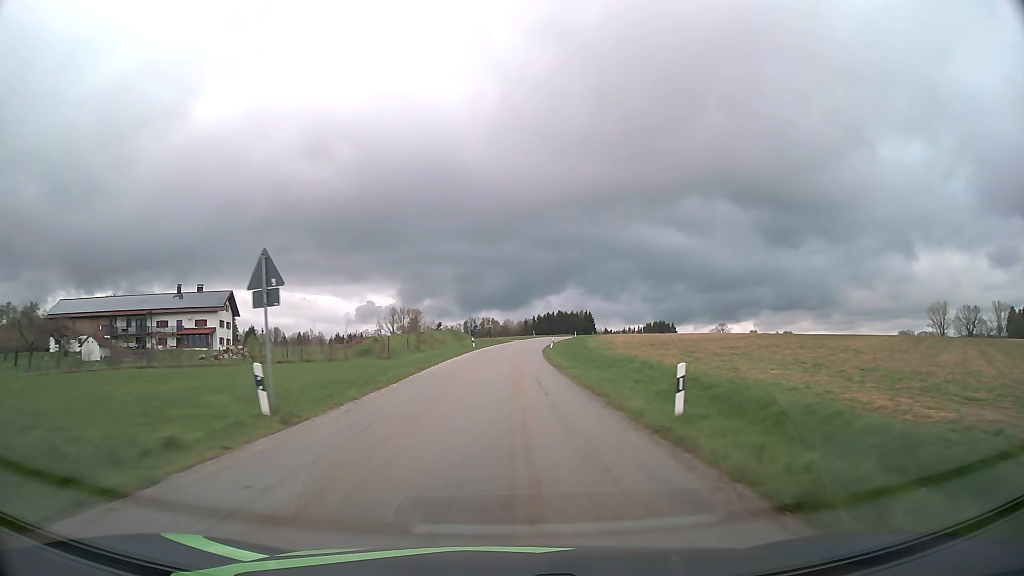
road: tertiary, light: Day
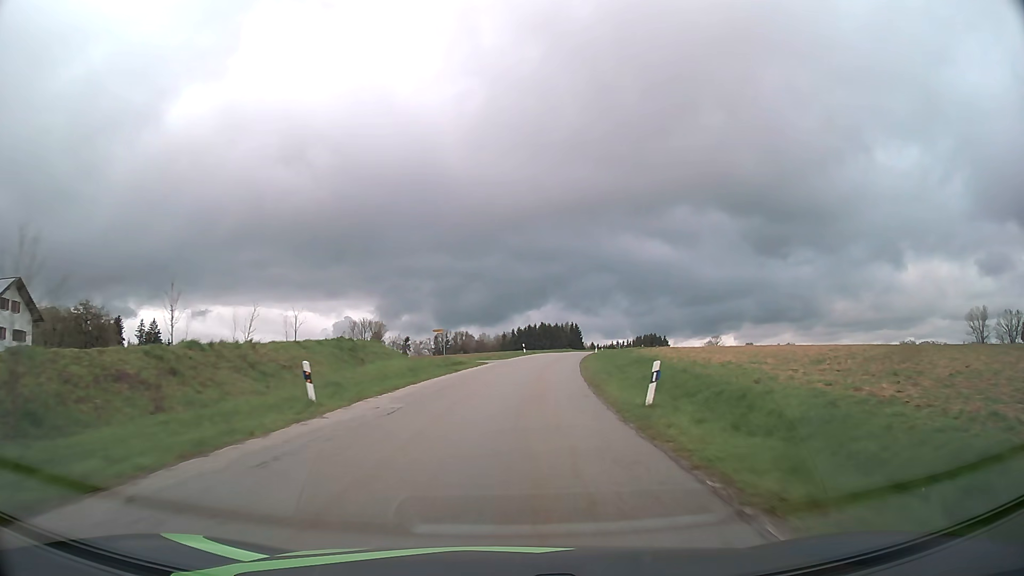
(+0.7, +47.4) m; +2°
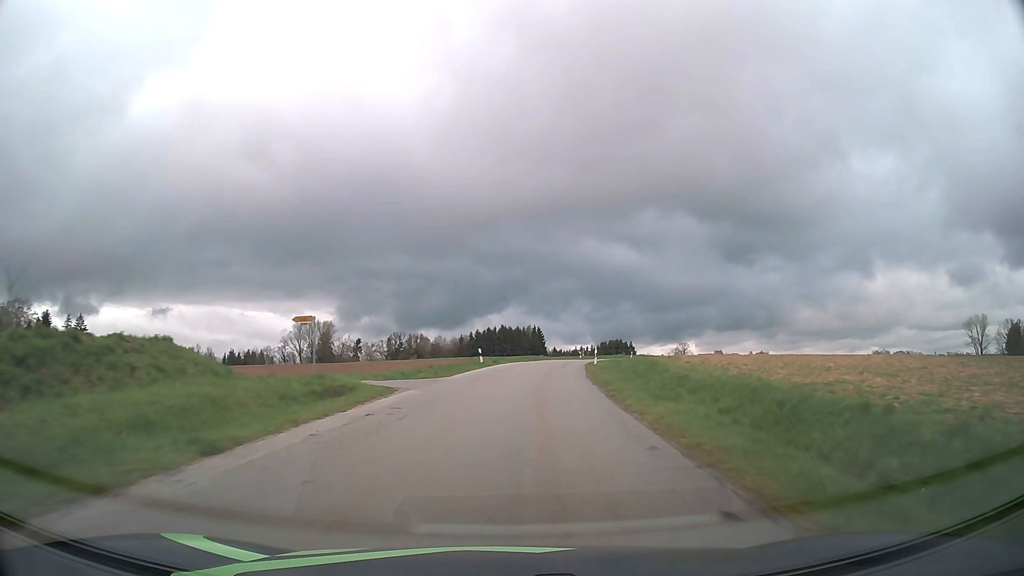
(+0.6, +23.7) m; +3°
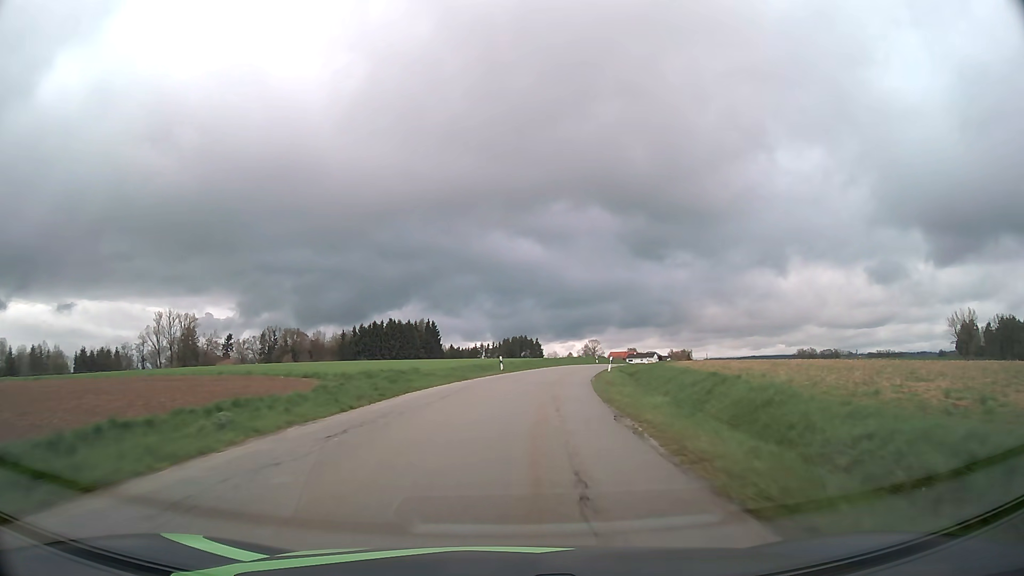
(+3.6, +47.2) m; +9°
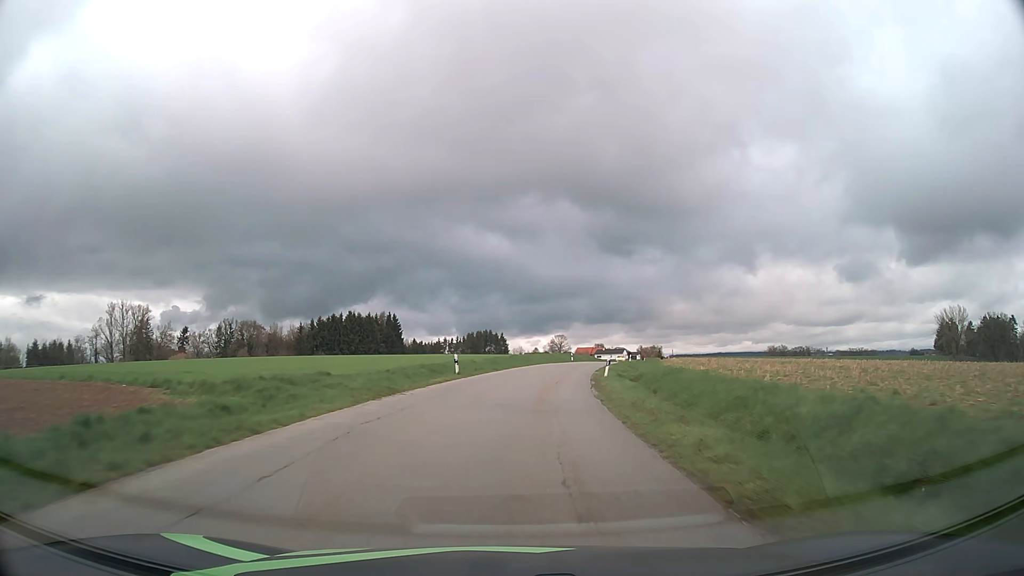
(+0.3, +11.8) m; +3°
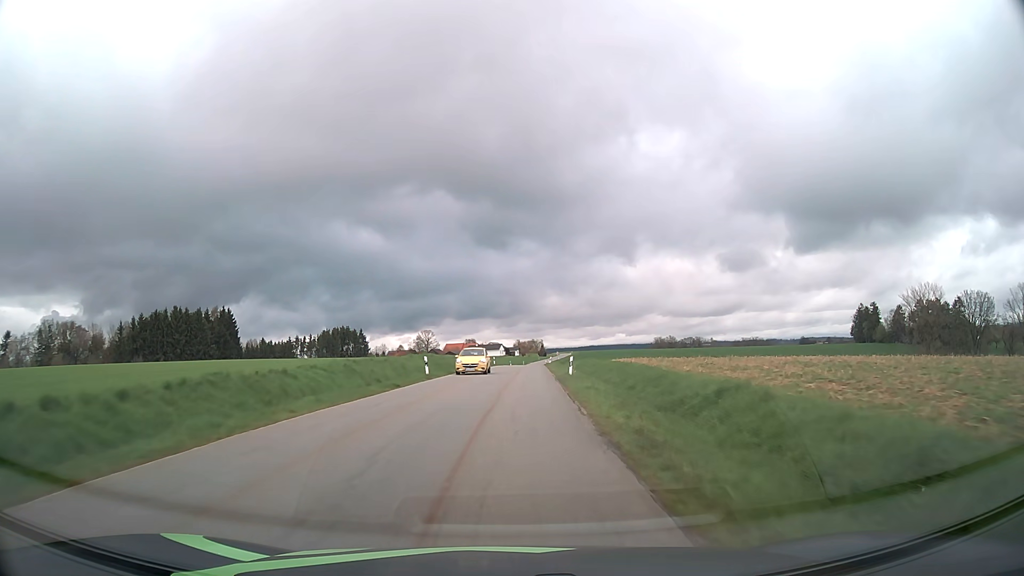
(+5.2, +47.5) m; +11°
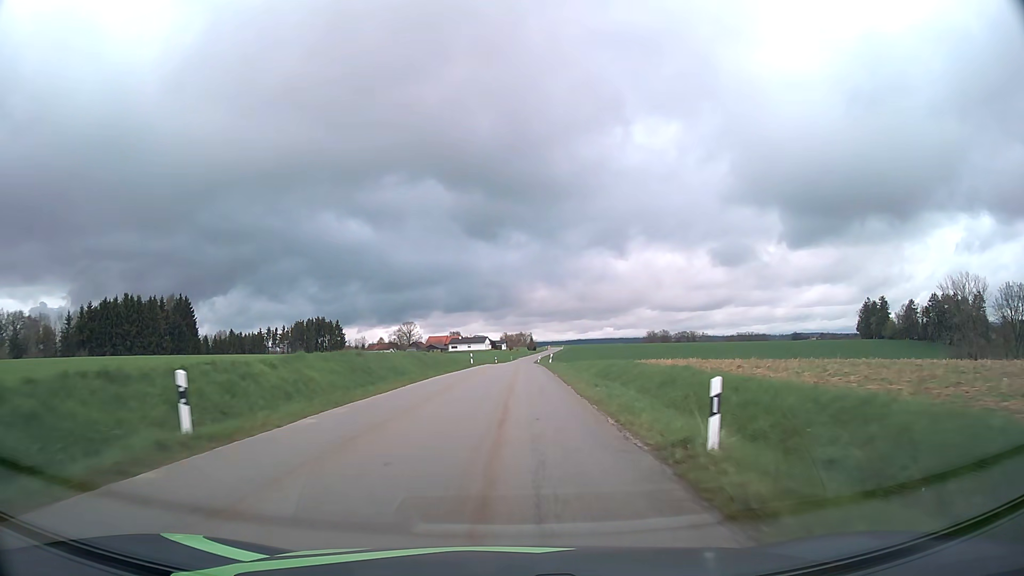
(+0.3, +24.3) m; +1°
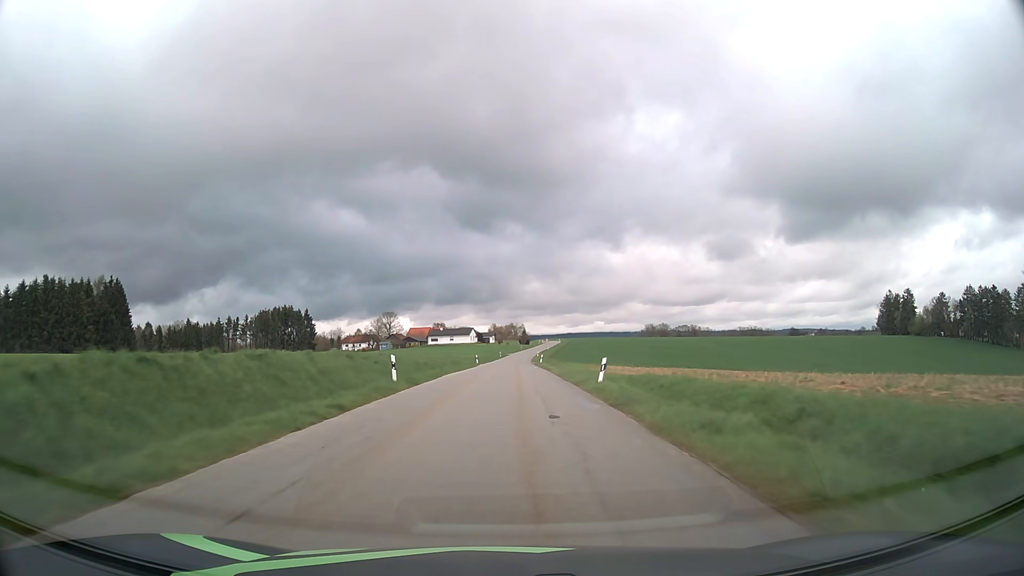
(+0.1, +36.8) m; +1°
(0, +10) (0, +20) (0, +30) (0, +40) (+1, +50) (+1, +60) (+1, +70) (+1, +80) (+1, +90) (+2, +100) m
